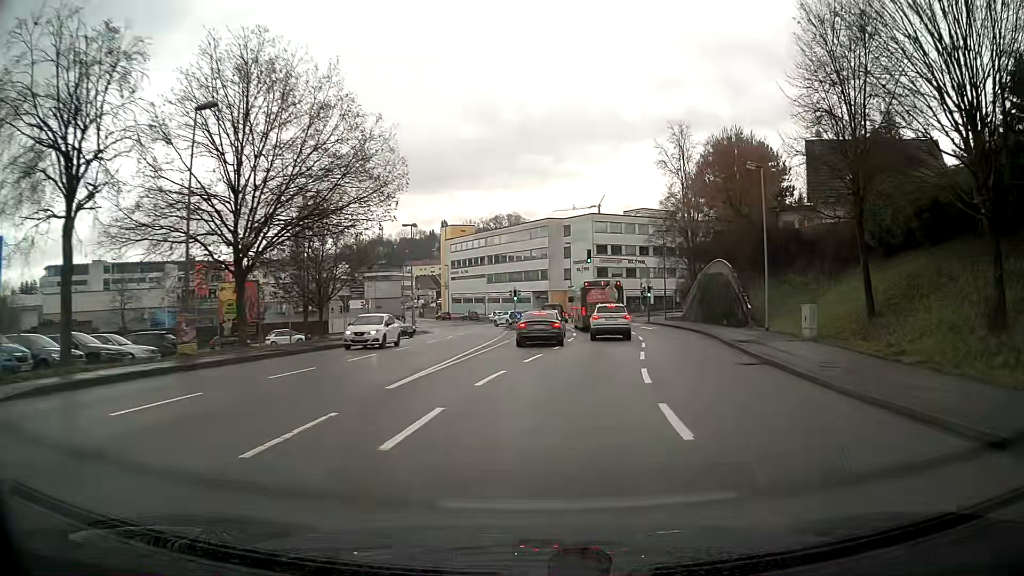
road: tertiary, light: Day
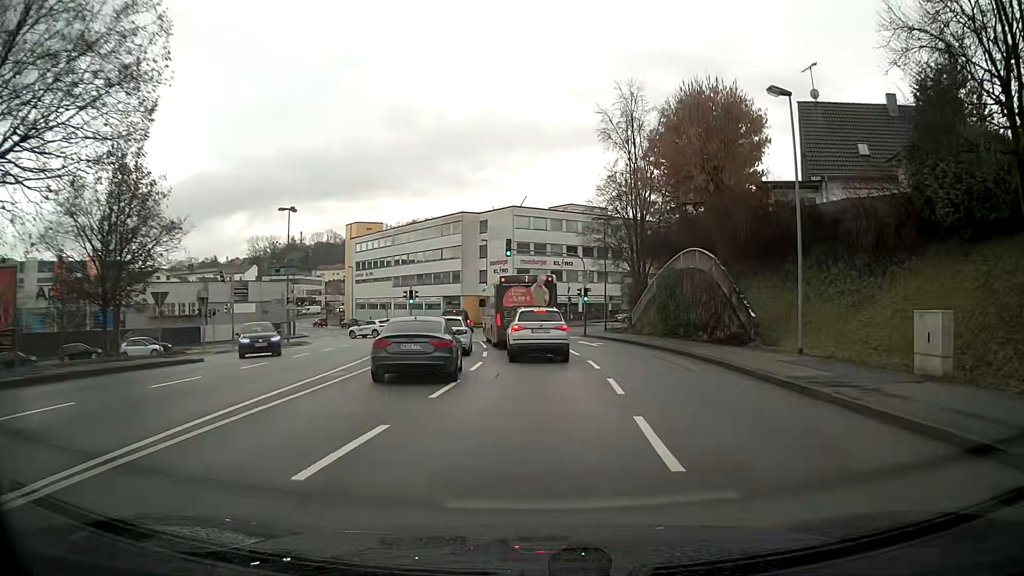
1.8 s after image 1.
(+0.7, +12.8) m; +5°
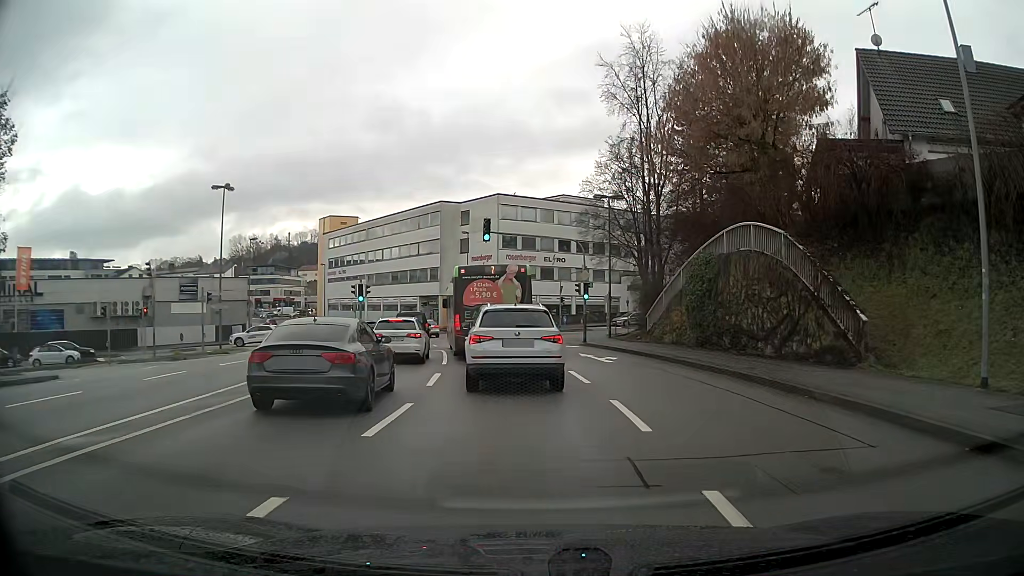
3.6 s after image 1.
(+0.1, +9.5) m; +1°
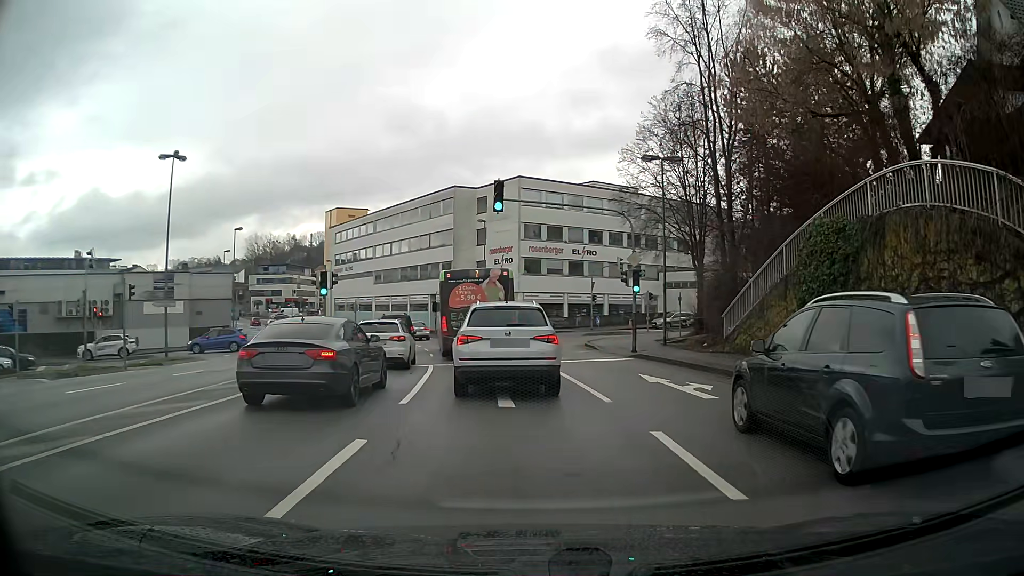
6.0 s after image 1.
(-0.2, +9.4) m; -2°
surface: asphalt
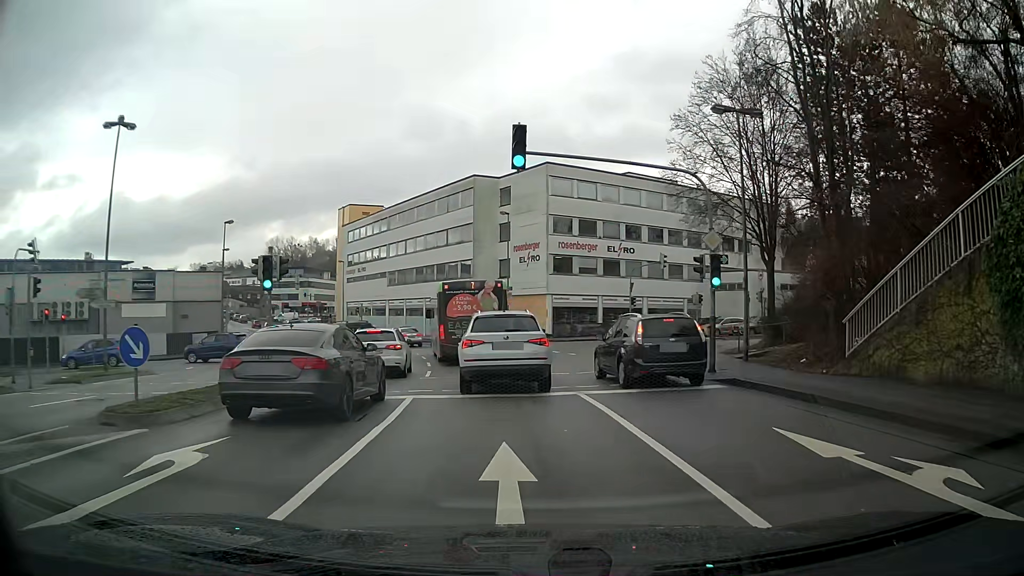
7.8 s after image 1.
(-0.2, +7.7) m; -2°
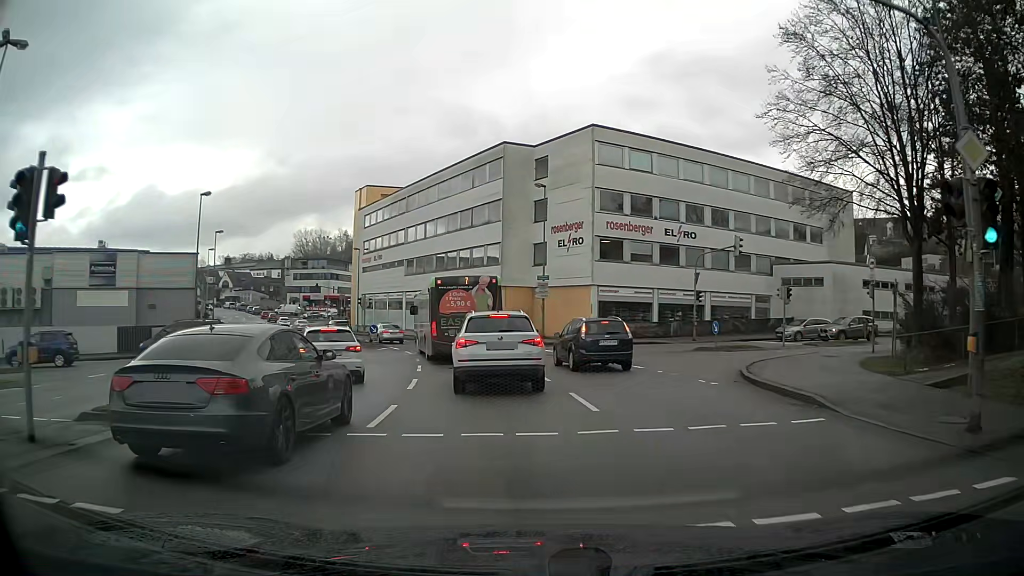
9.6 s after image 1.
(-0.3, +10.3) m; -3°
(0, +10) (-1, +20) (-3, +30) (-6, +39) (-10, +49) (-15, +57) (-19, +66) (-24, +75) (-29, +84) (-34, +92) m
